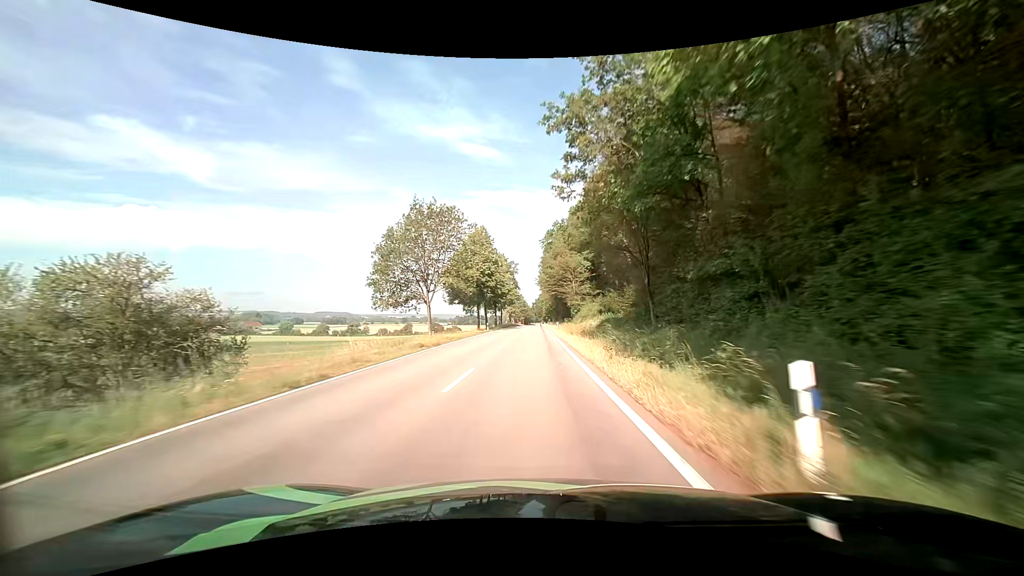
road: tertiary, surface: asphalt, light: Day
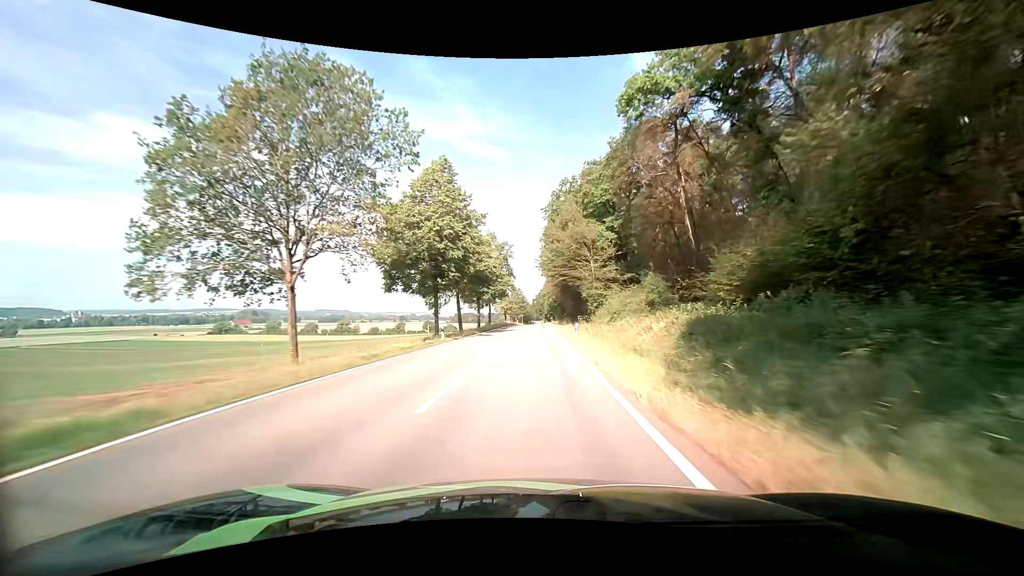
(+0.1, +27.1) m; 0°
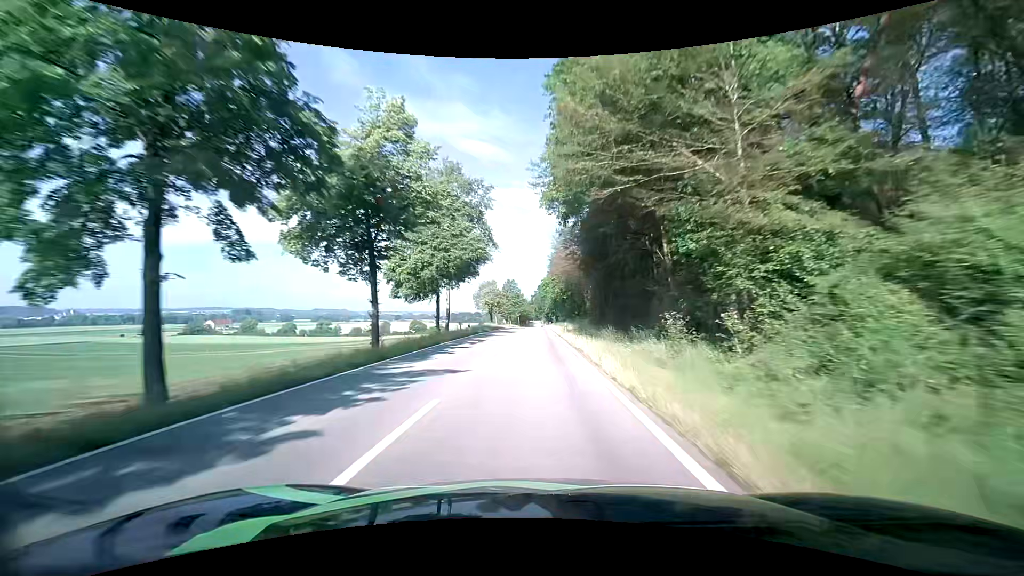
(0.0, +40.3) m; 0°
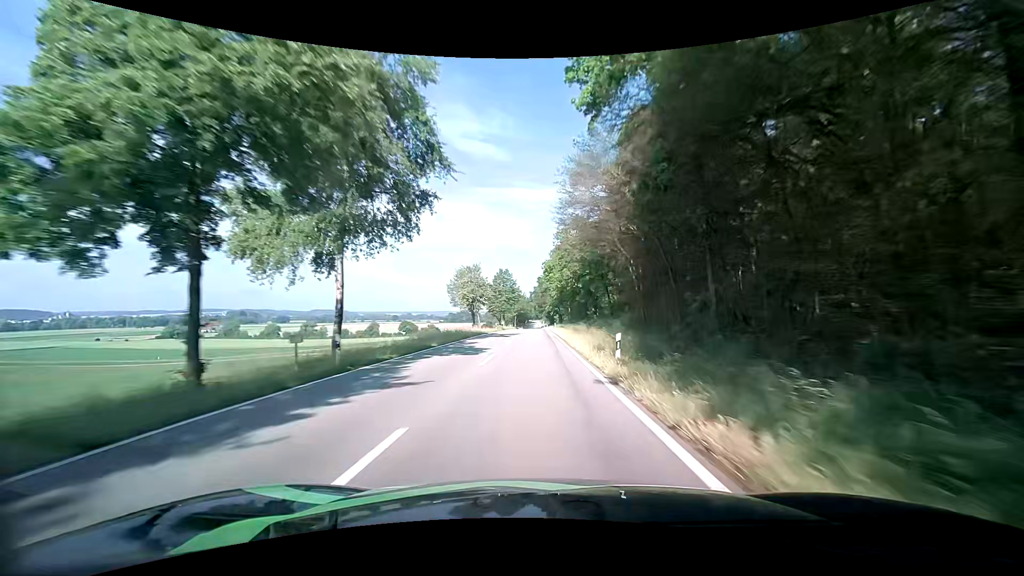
(0.0, +26.9) m; 0°
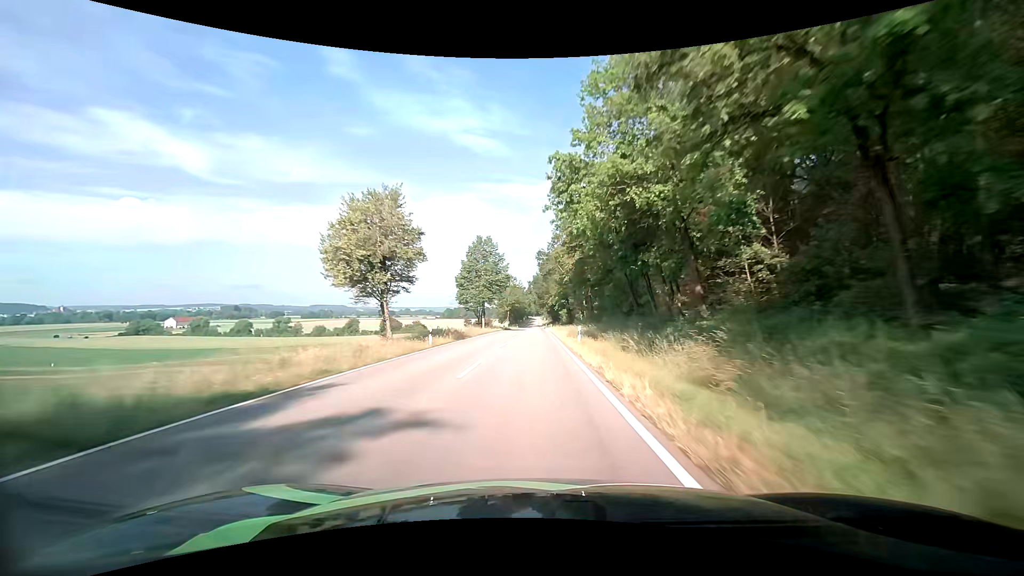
(+0.2, +40.2) m; 0°
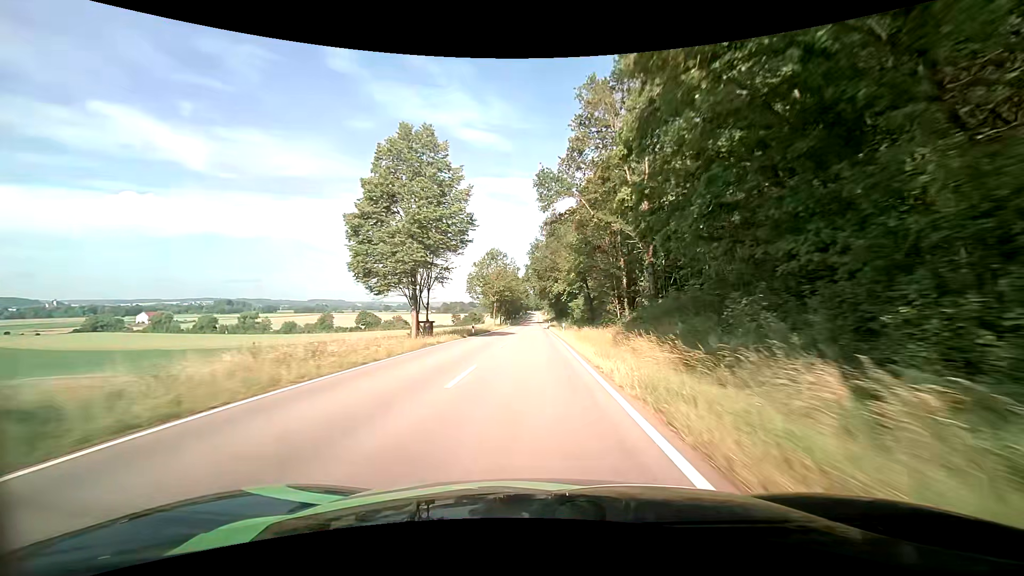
(-0.1, +39.1) m; 0°
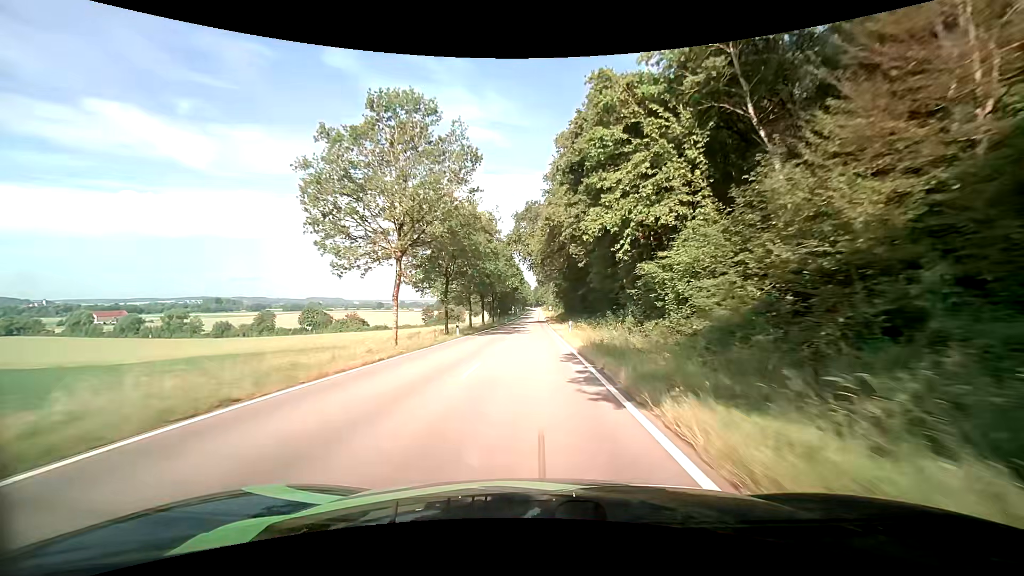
(-0.1, +61.0) m; 0°
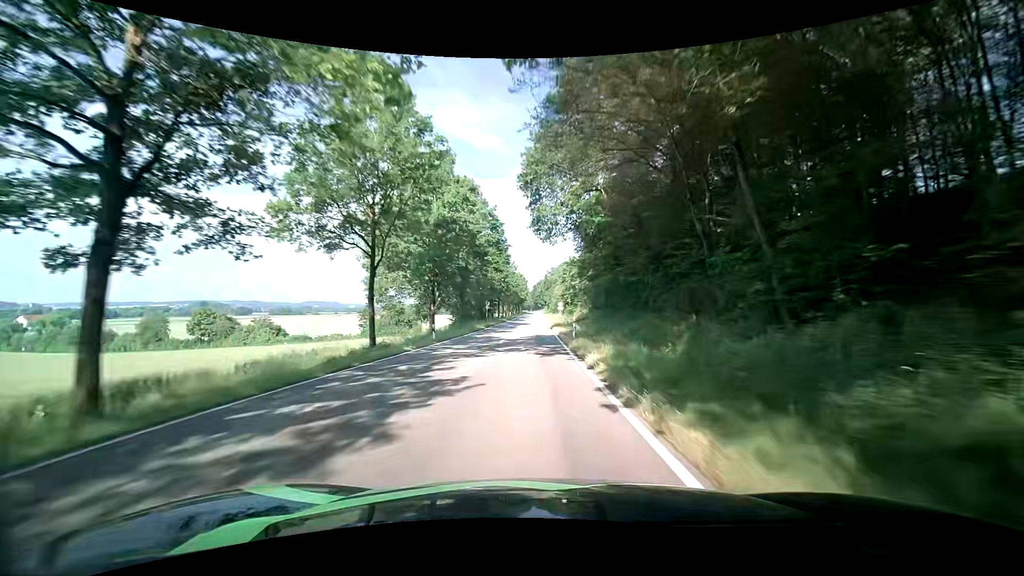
(+0.2, +61.1) m; 0°
(0, +10) (0, +20) (0, +30) (0, +40) (0, +50) (0, +60) (0, +70) (0, +80) (0, +90) (0, +100) m
